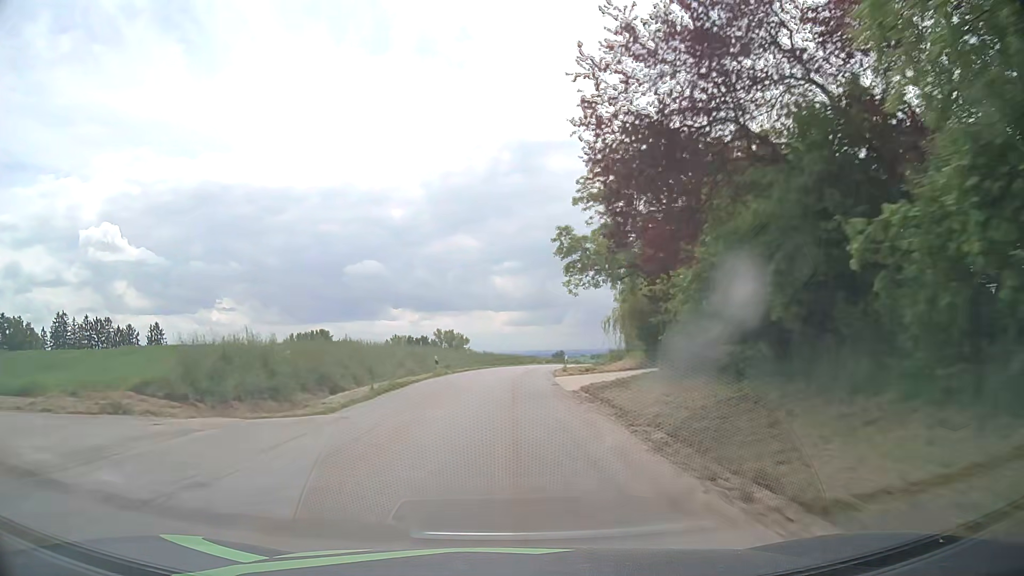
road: tertiary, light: Day
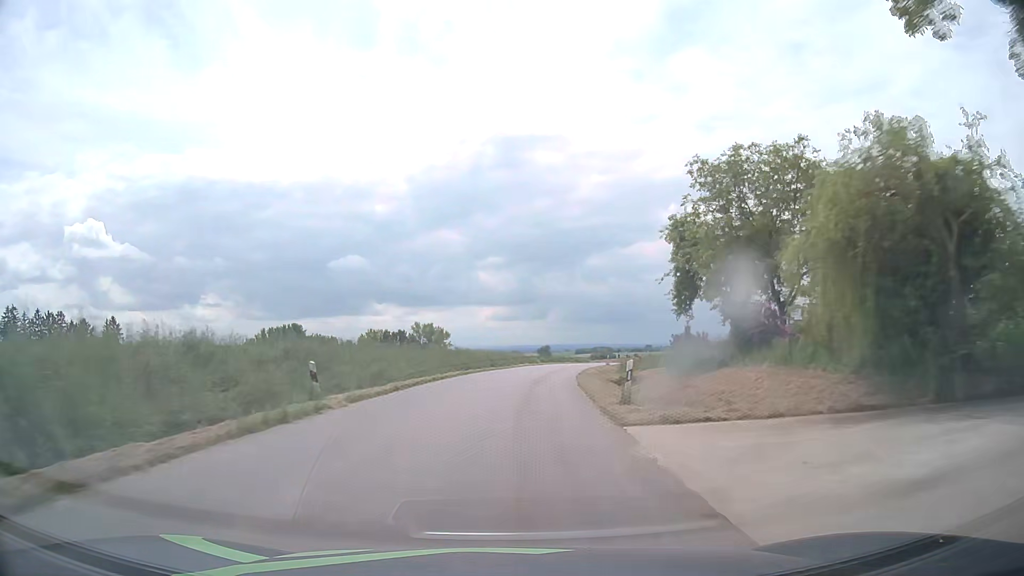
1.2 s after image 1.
(+0.2, +21.8) m; +1°
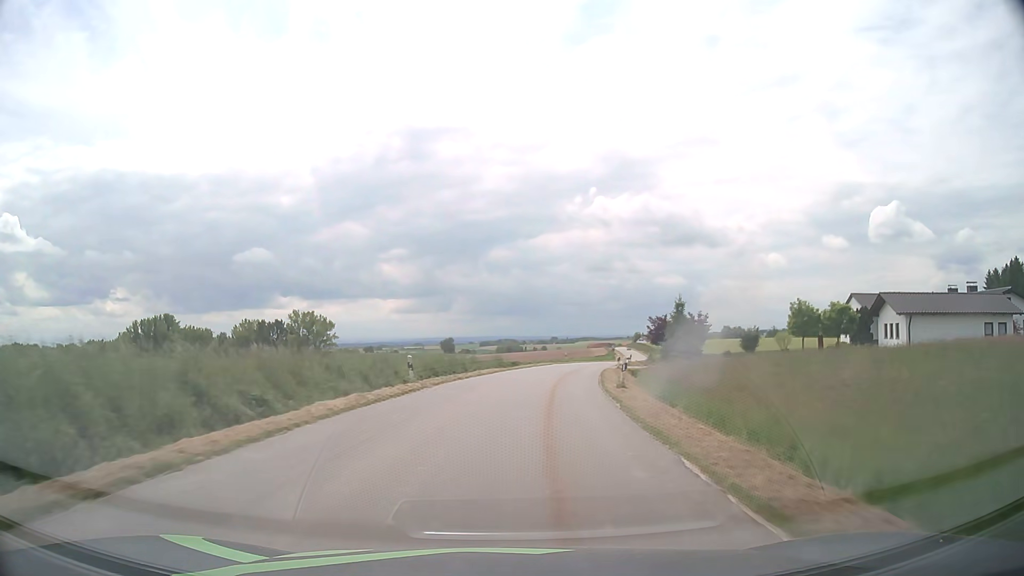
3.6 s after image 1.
(+3.0, +43.5) m; +8°
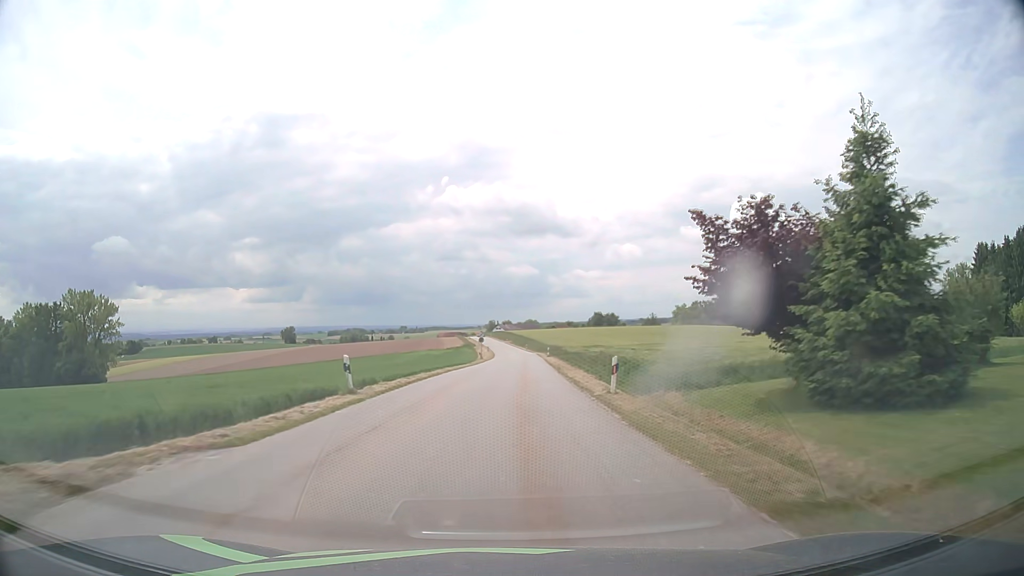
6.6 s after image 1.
(+6.7, +53.9) m; +13°
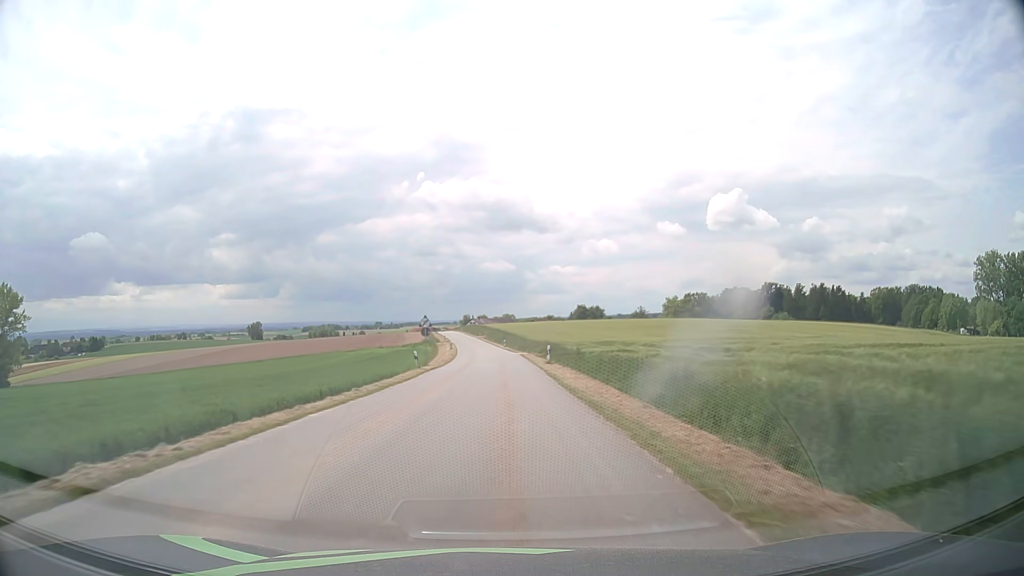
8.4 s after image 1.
(+0.9, +32.7) m; +2°
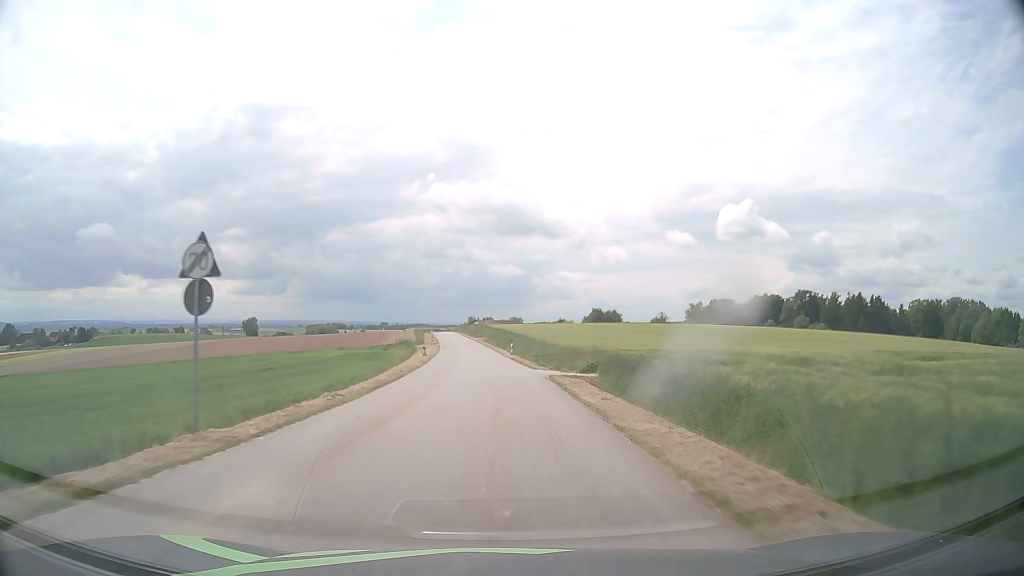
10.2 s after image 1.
(-0.1, +32.6) m; -1°
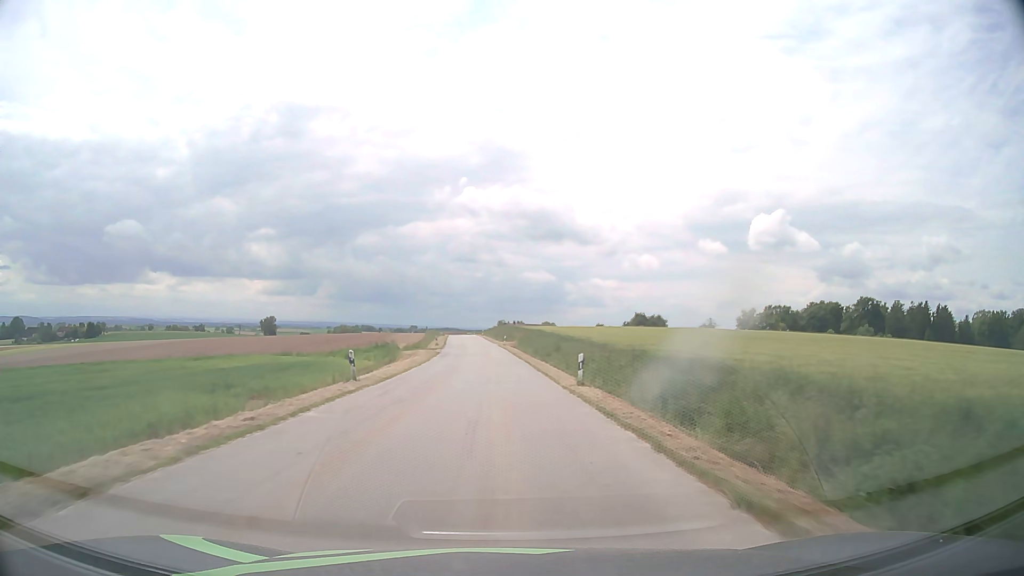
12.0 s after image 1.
(-0.7, +32.4) m; -2°
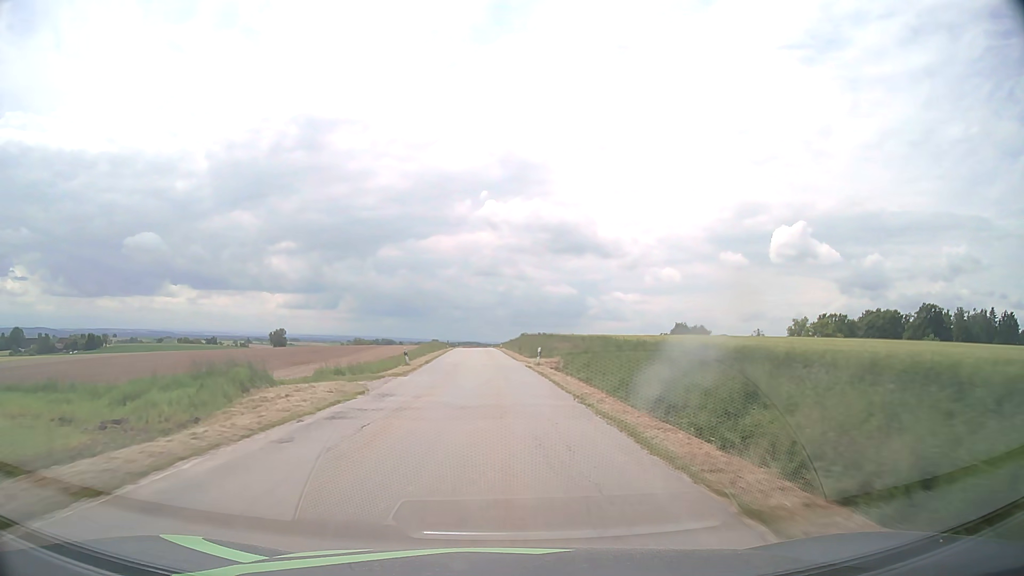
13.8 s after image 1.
(-0.7, +33.7) m; -2°
(0, +10) (0, +20) (-1, +30) (-1, +40) (-1, +50) (-2, +60) (-2, +70) (-3, +80) (-3, +90) (-3, +100) m
